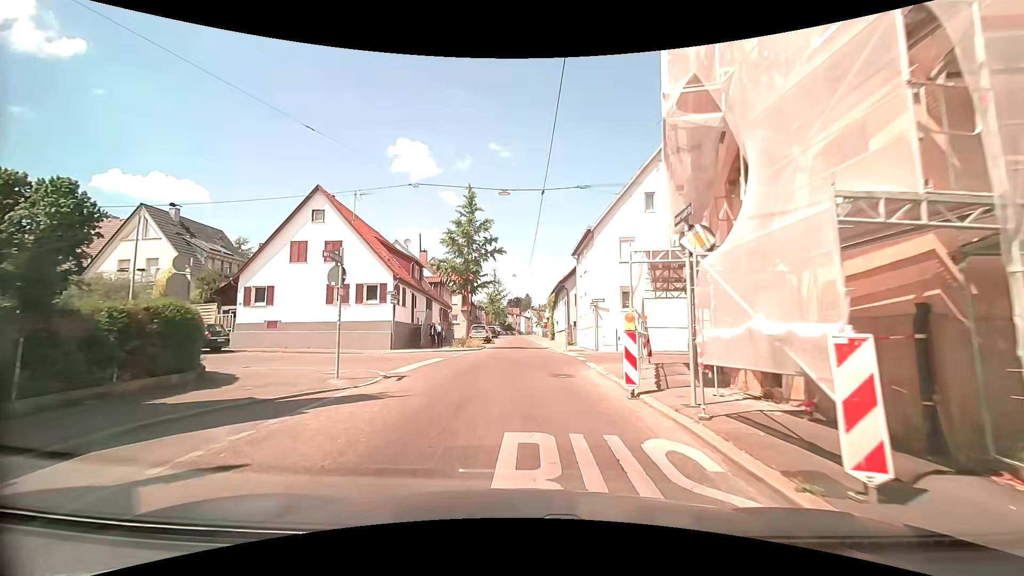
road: tertiary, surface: asphalt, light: Day
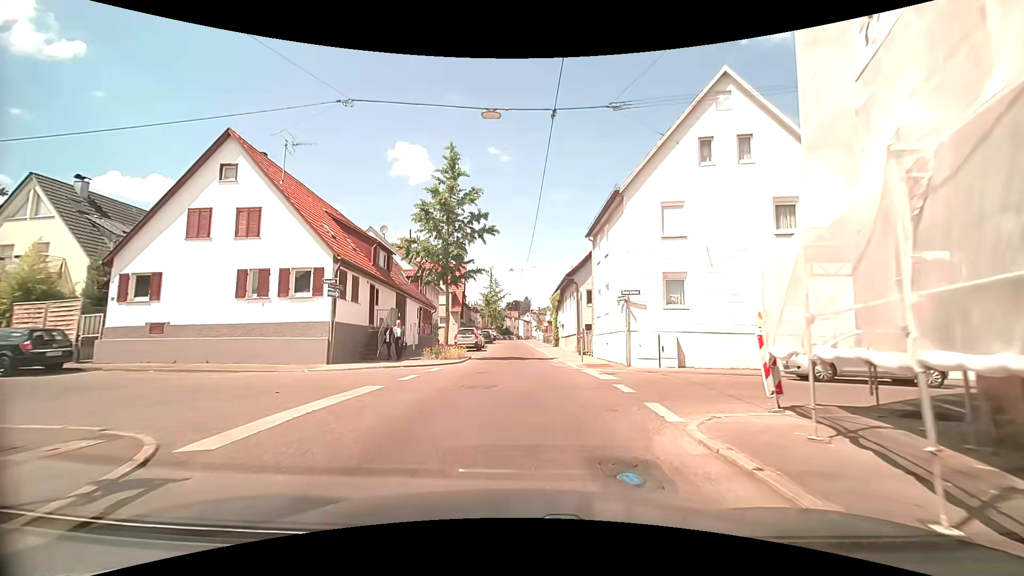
(0.0, +8.8) m; +1°
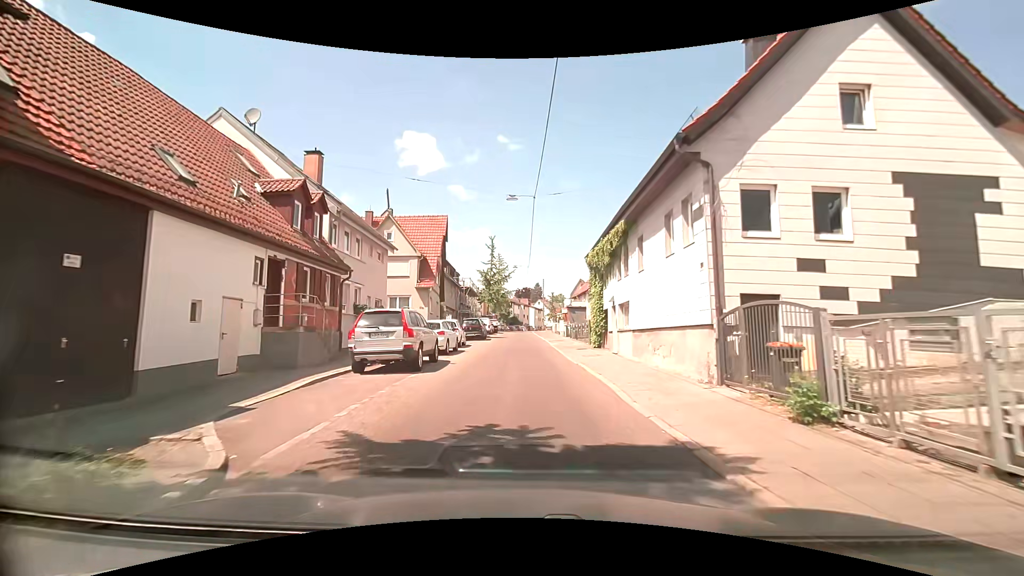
(-0.5, +23.6) m; -2°
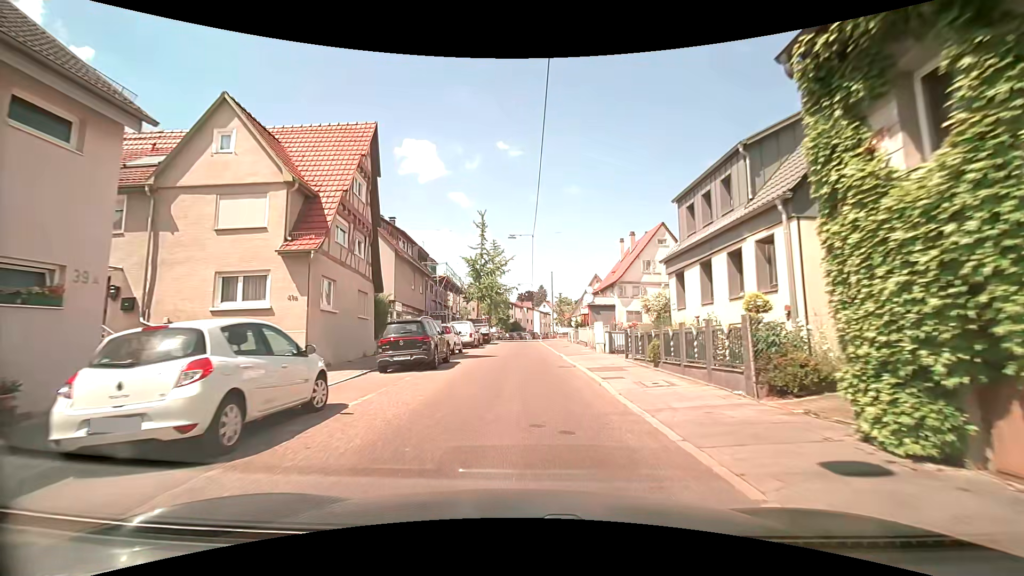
(-0.1, +20.8) m; 0°
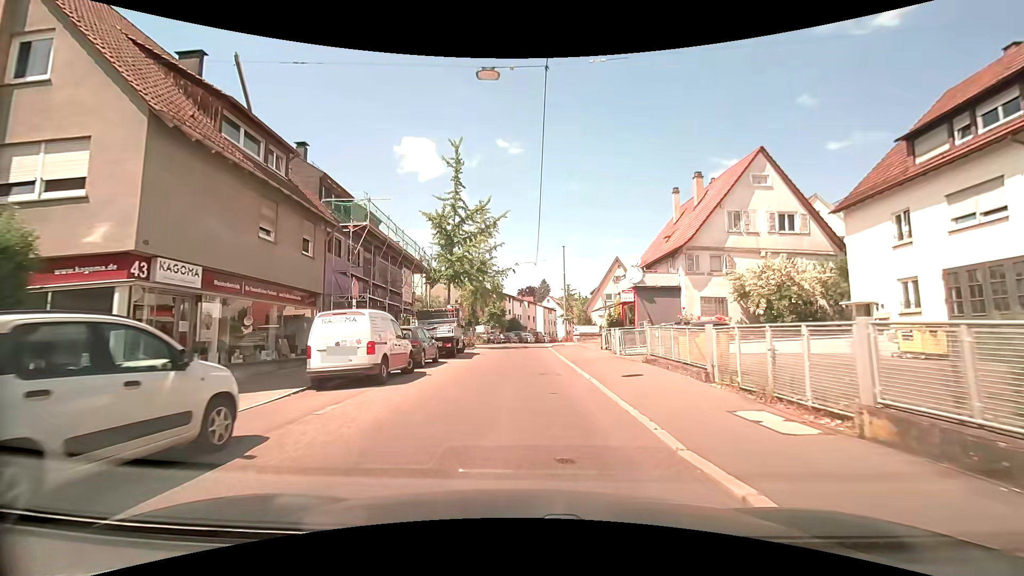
(-0.2, +21.0) m; -1°
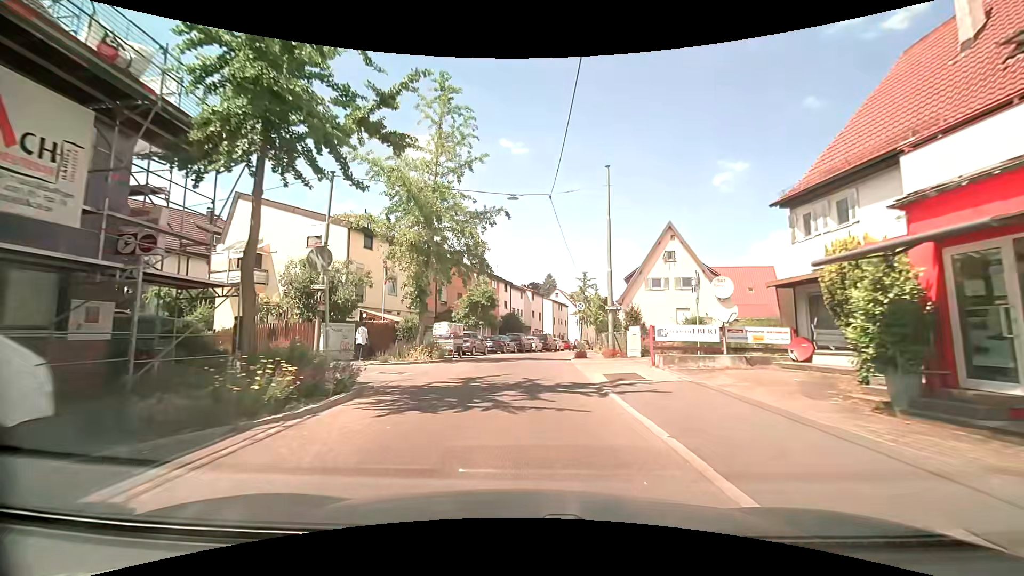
(+0.2, +24.9) m; 0°
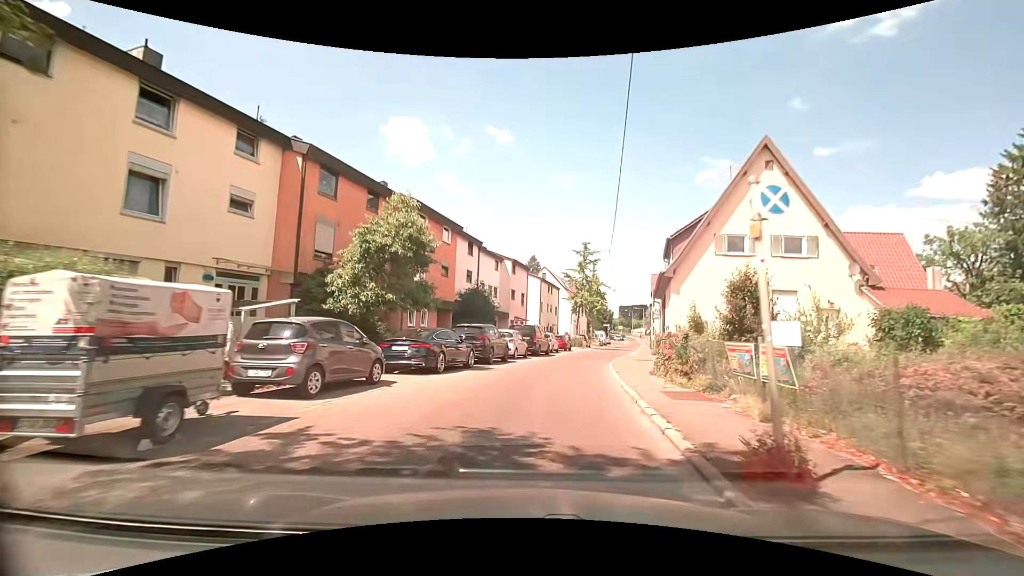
(+0.3, +21.3) m; +2°
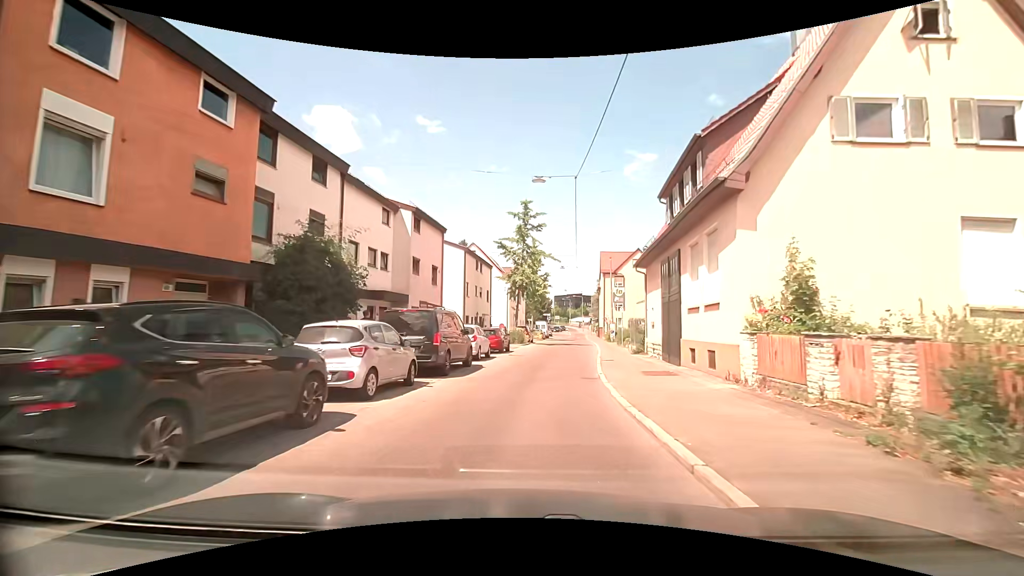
(+1.0, +15.7) m; +8°
(0, +10) (+1, +20) (+2, +30) (+4, +40) (+4, +50) (+5, +60) (+5, +70) (+6, +80) (+6, +90) (+7, +100) m
